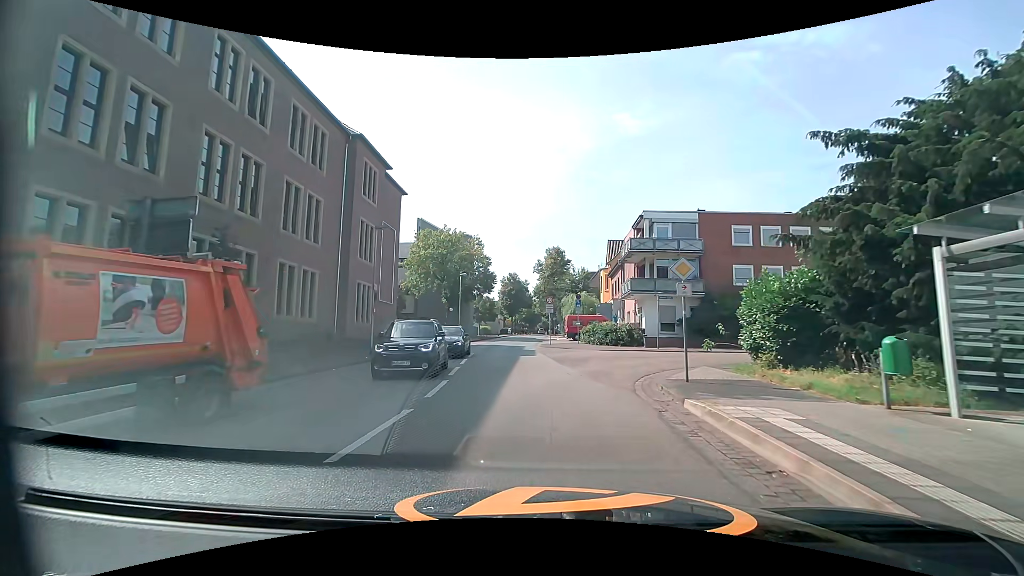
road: tertiary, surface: asphalt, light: Day
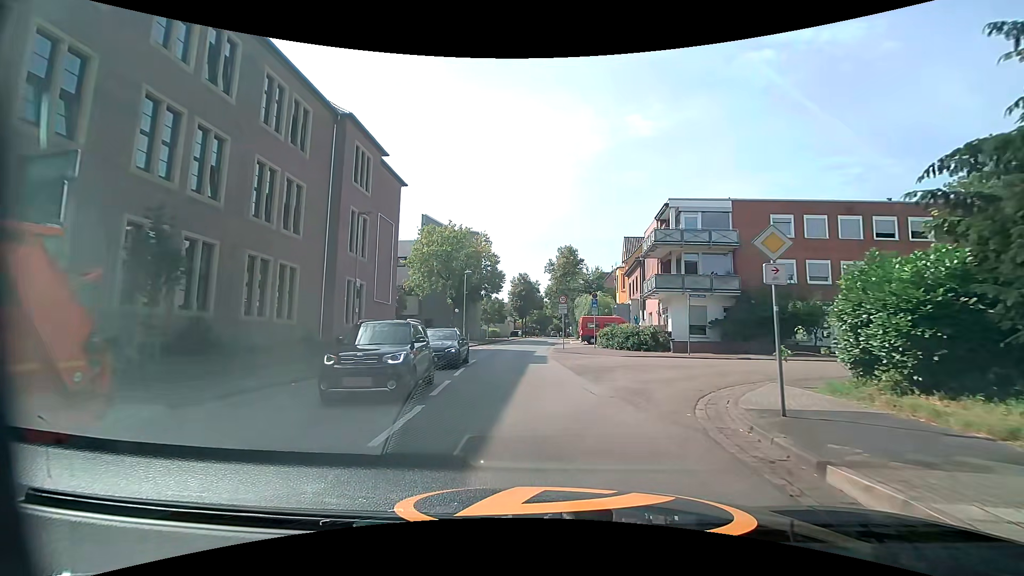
(0.0, +3.8) m; -2°
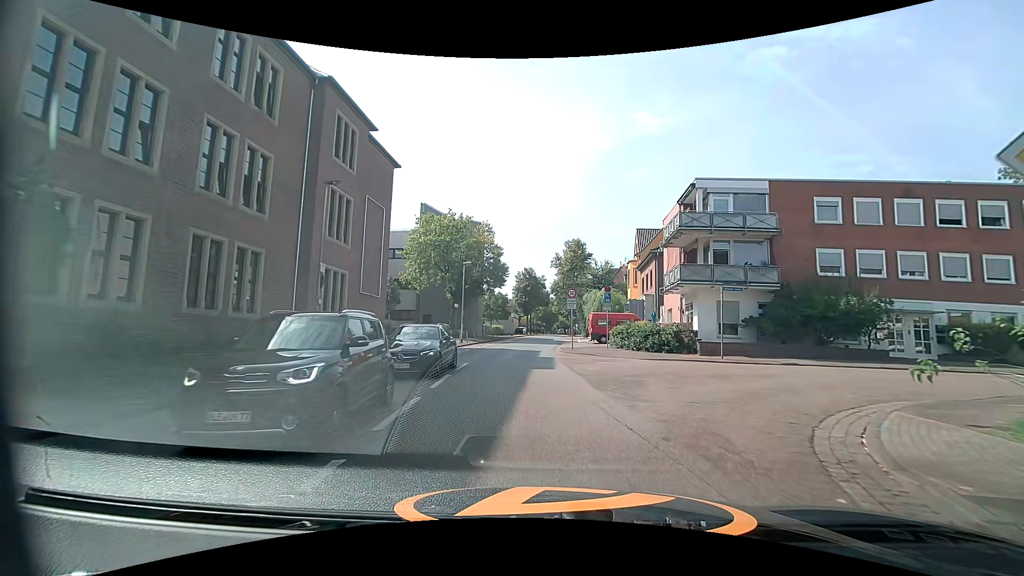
(0.0, +3.9) m; 0°
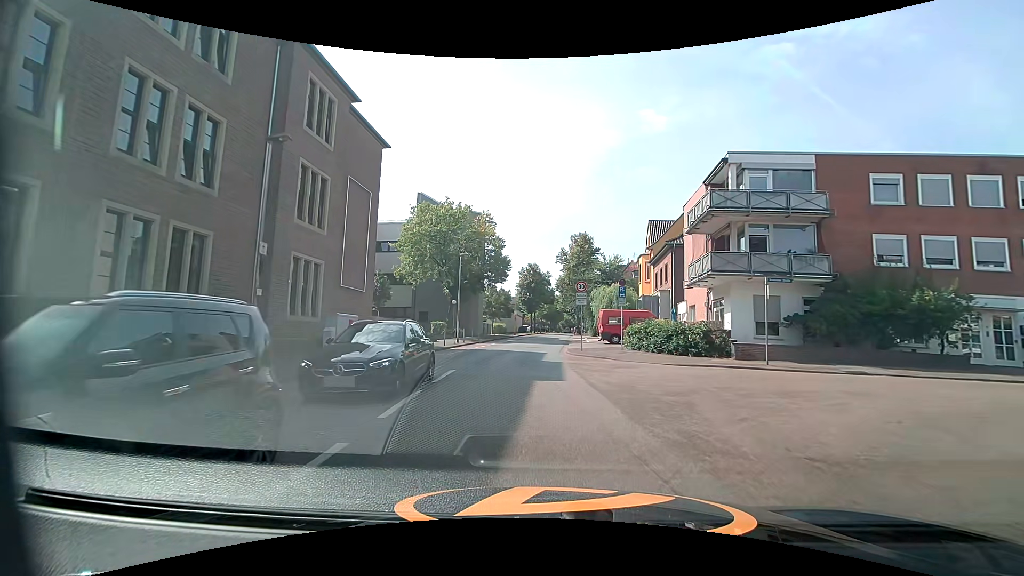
(0.0, +3.9) m; 0°
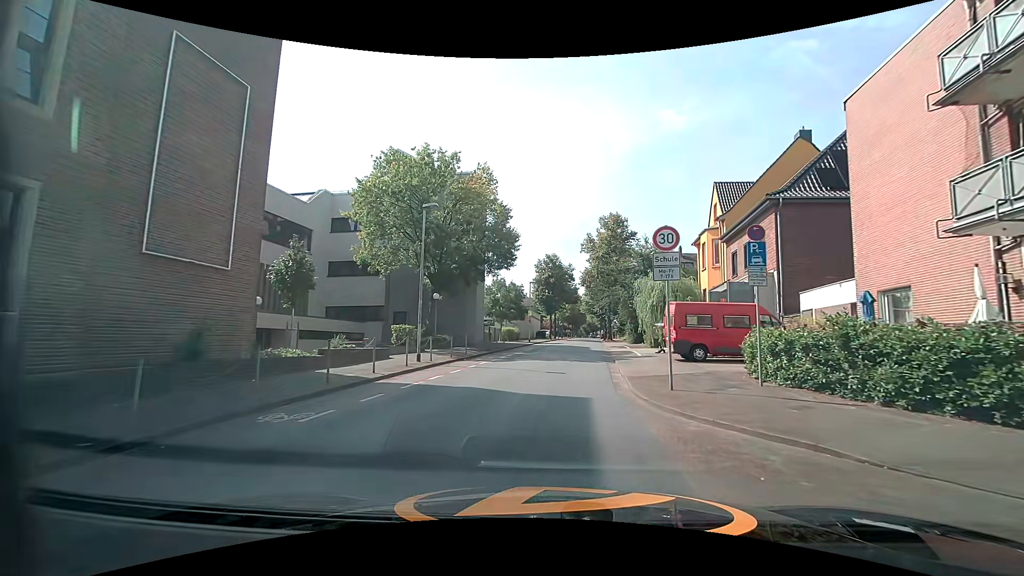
(-0.3, +15.2) m; -2°
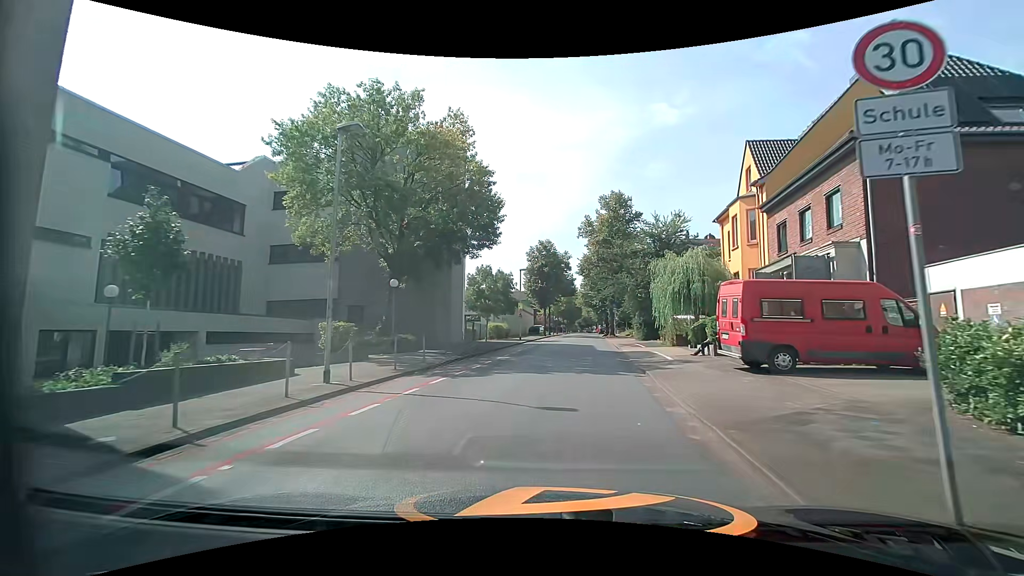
(0.0, +7.7) m; +1°
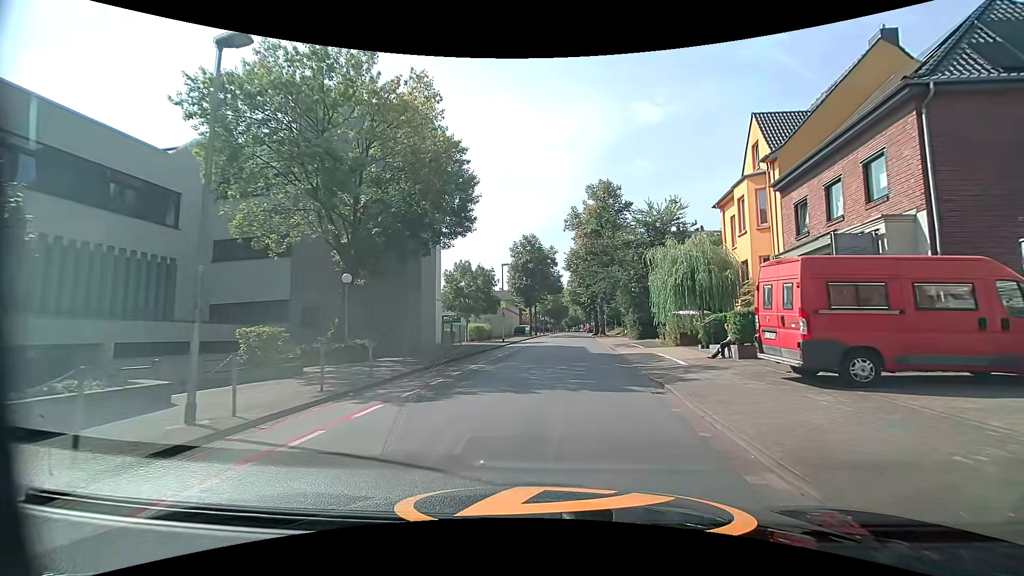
(0.0, +3.9) m; 0°
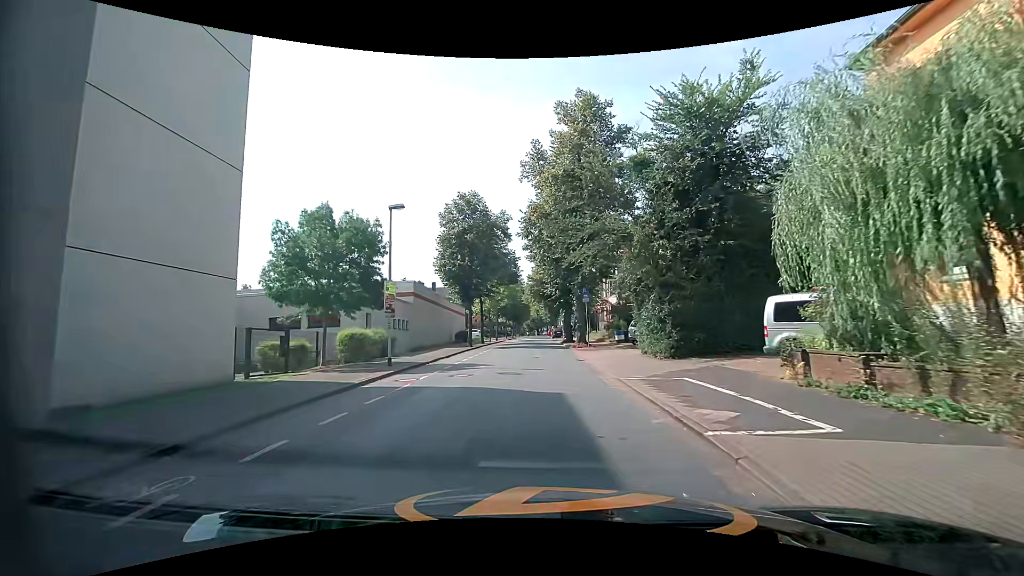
(+1.1, +20.2) m; +4°
(0, +10) (0, +20) (0, +30) (0, +40) (0, +50) (0, +60) (0, +70) (0, +80) (0, +90) (0, +100) m
